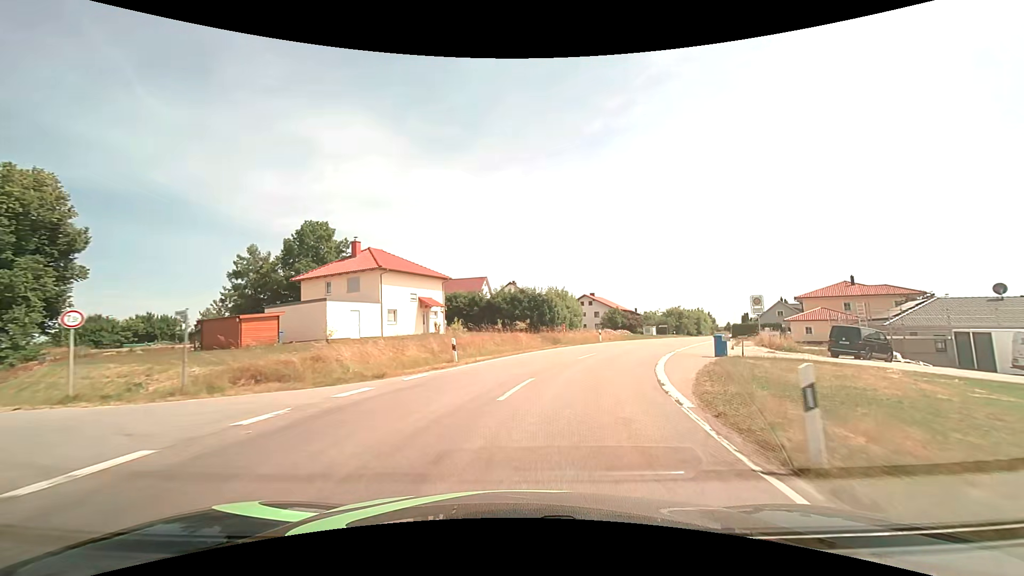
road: tertiary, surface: asphalt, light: Day
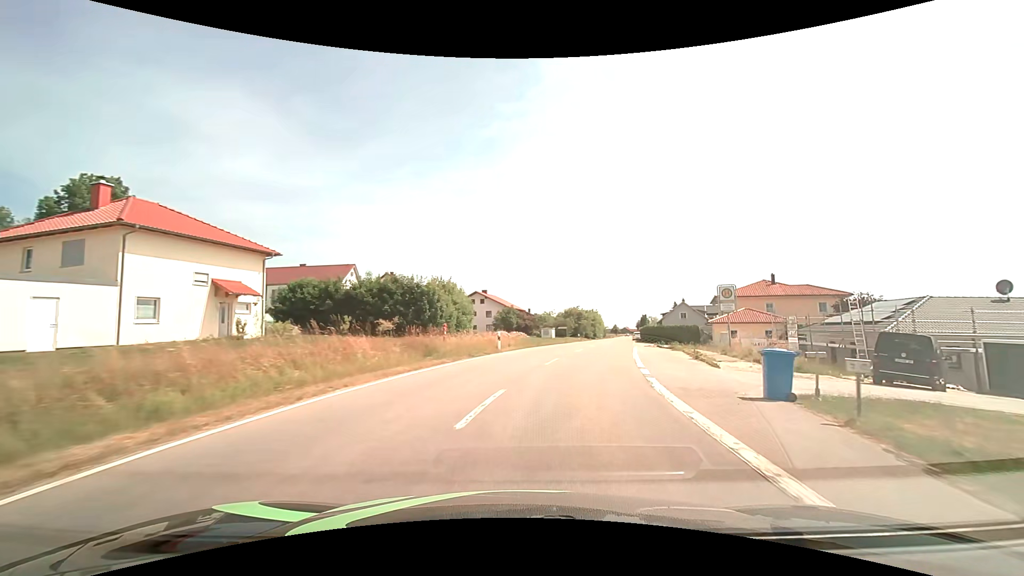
(+1.5, +14.9) m; +12°
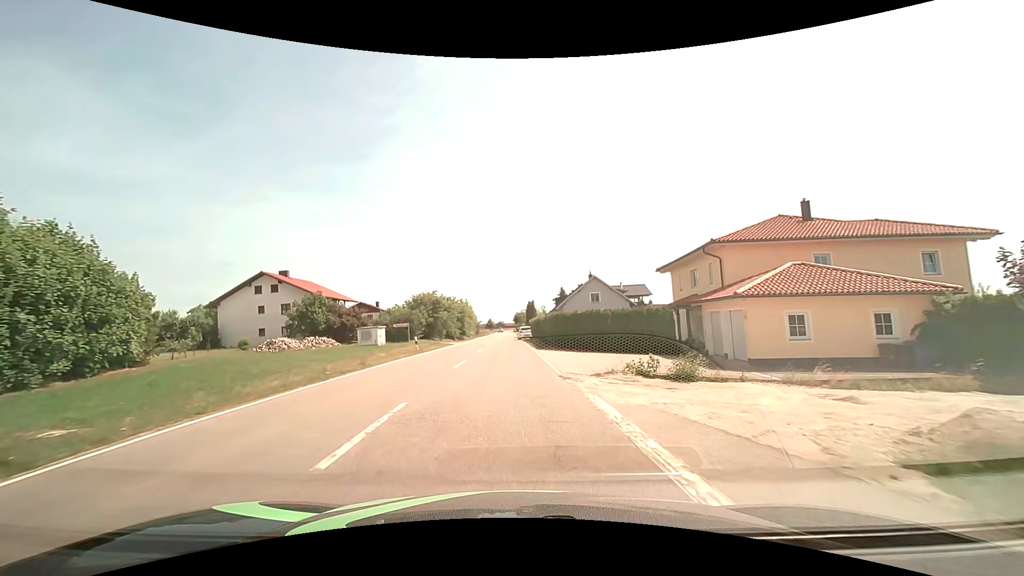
(+6.7, +35.6) m; +15°
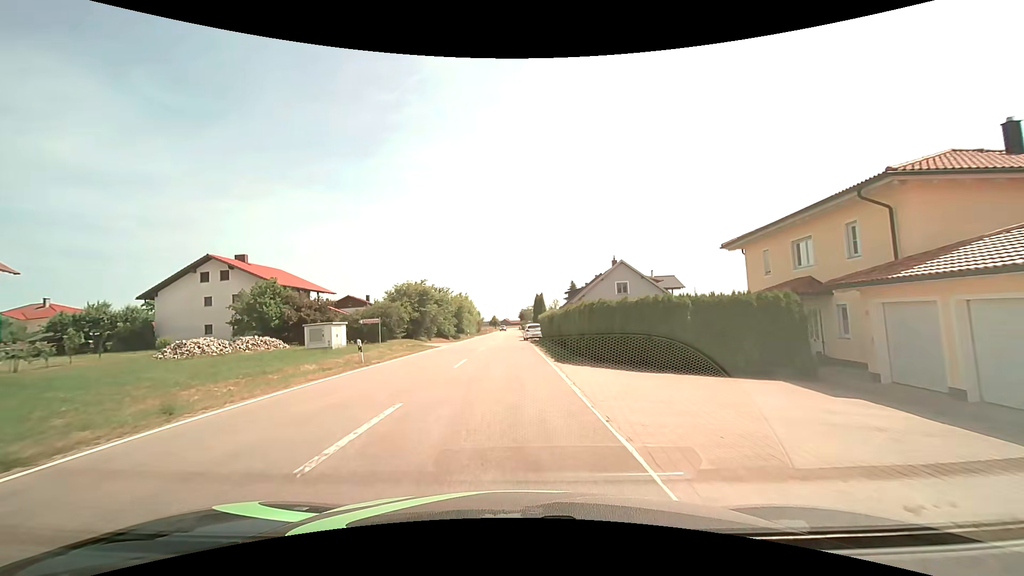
(0.0, +11.7) m; 0°
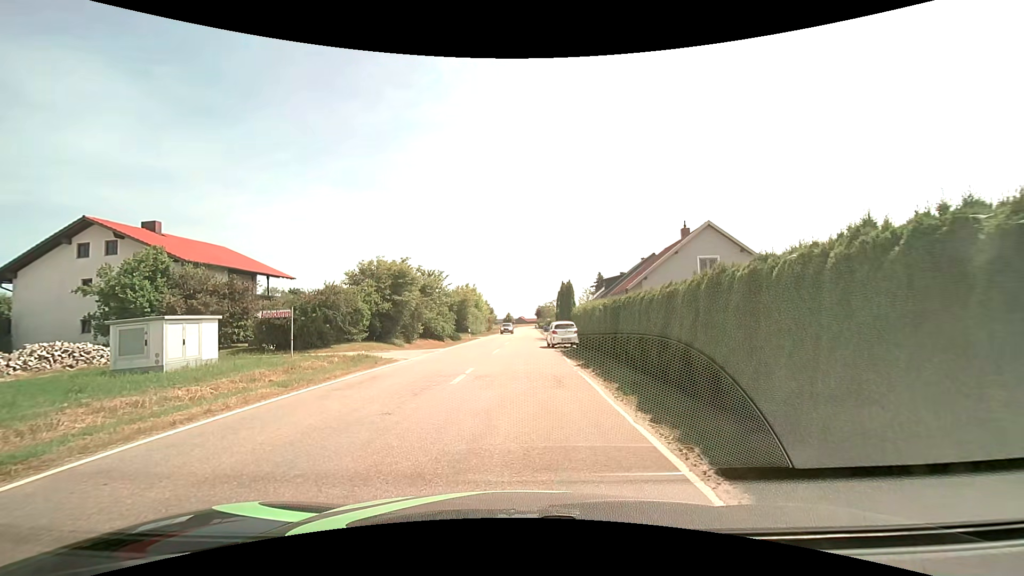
(-0.4, +16.0) m; -3°
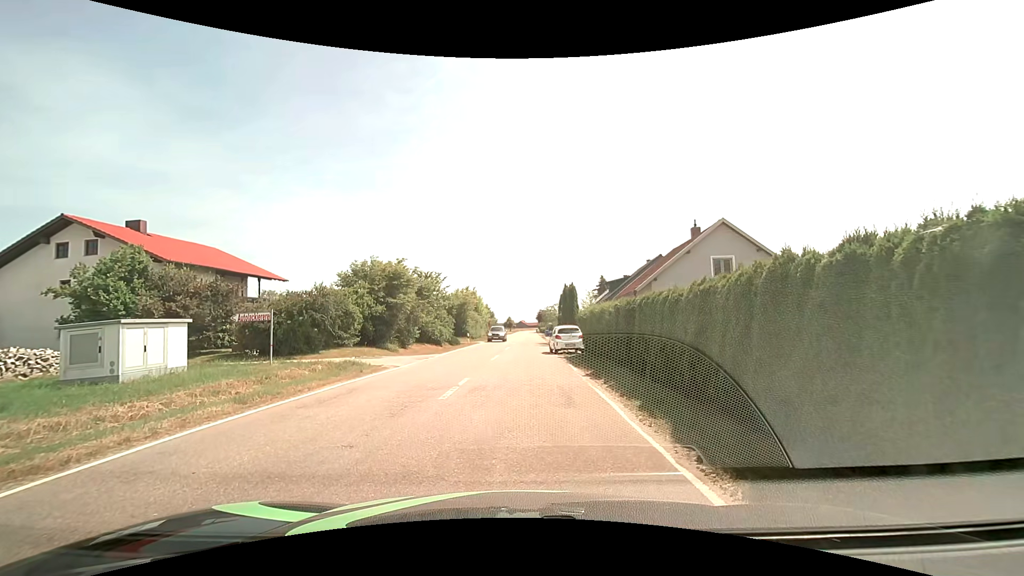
(0.0, +1.7) m; 0°
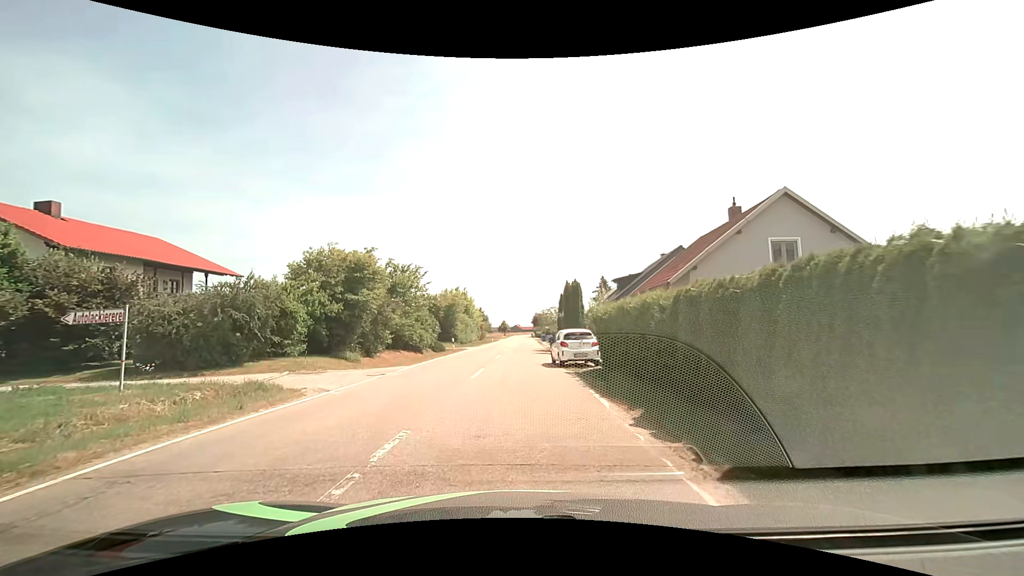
(+0.1, +7.0) m; +1°
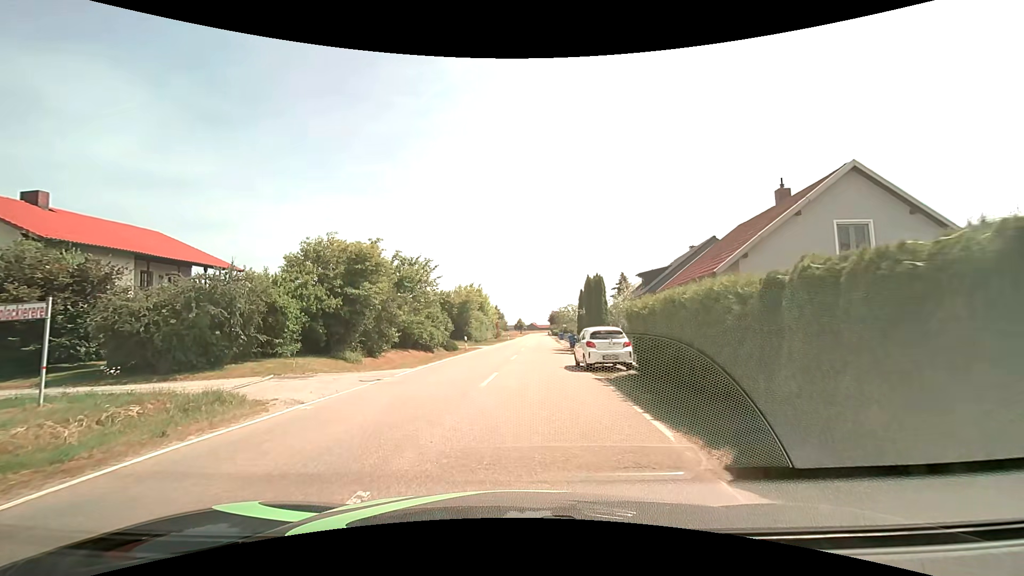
(0.0, +2.8) m; -1°
(-1, +10) (-2, +20) (-1, +30) (0, +40) (+1, +50) (+2, +60) (+3, +70) (+3, +80) (+3, +90) (+3, +100) m
